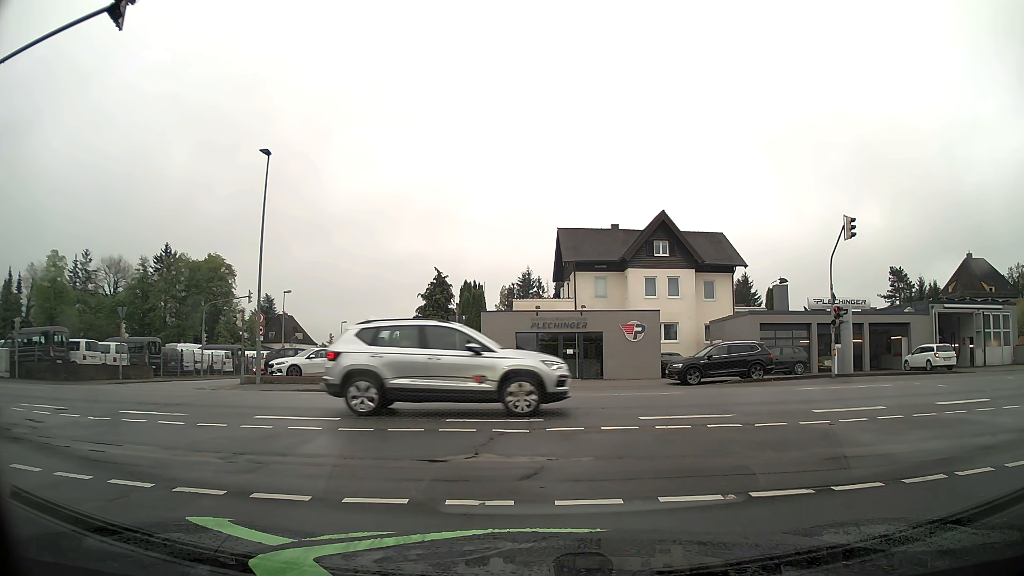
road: residential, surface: asphalt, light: Day
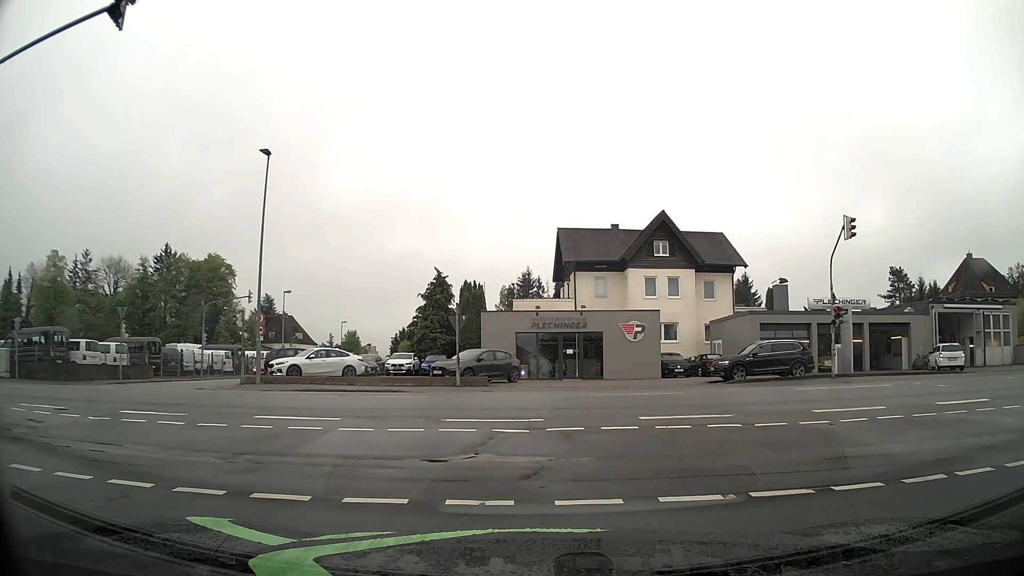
(0.0, 0.0) m; 0°
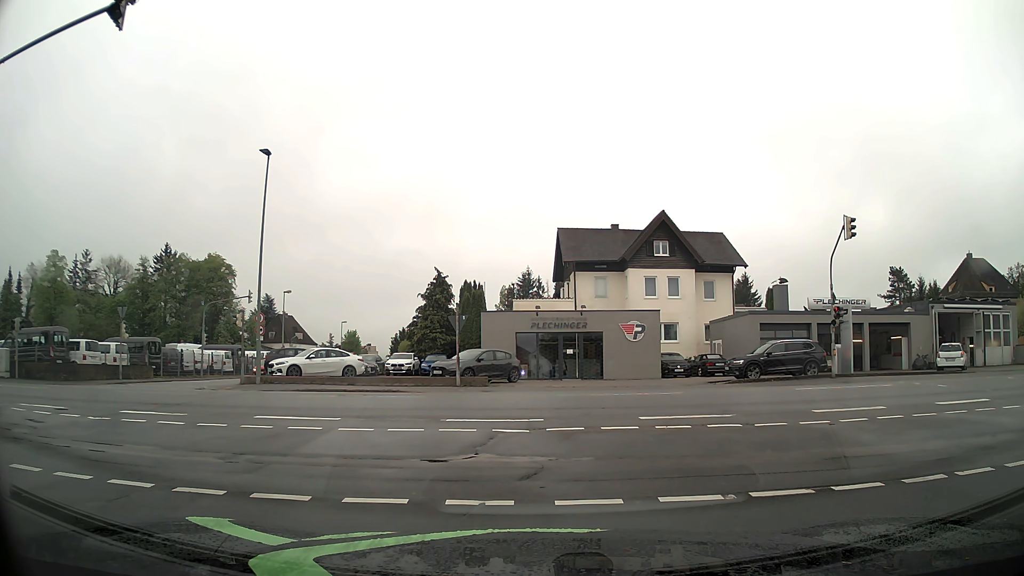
(0.0, 0.0) m; 0°
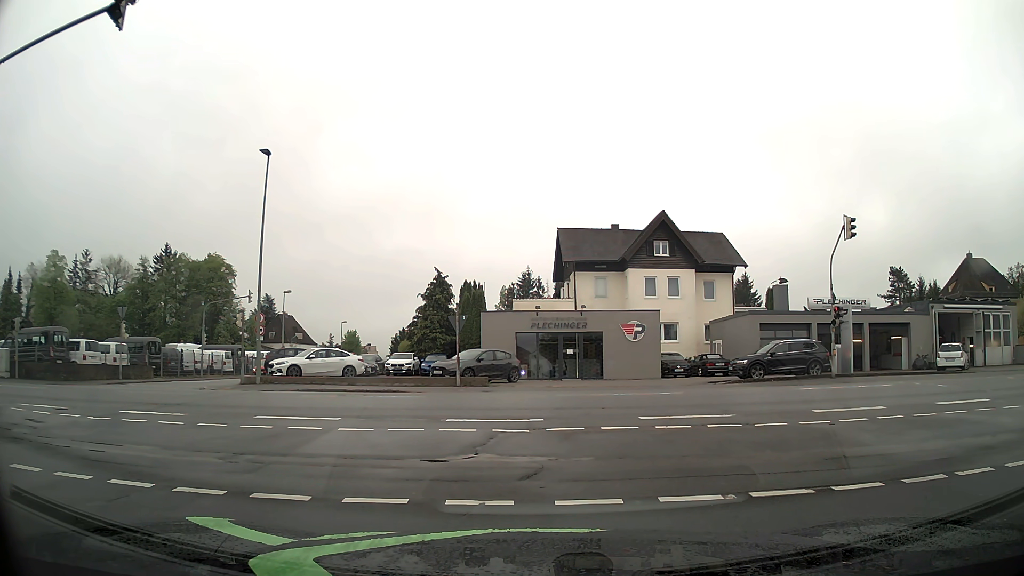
(0.0, 0.0) m; 0°
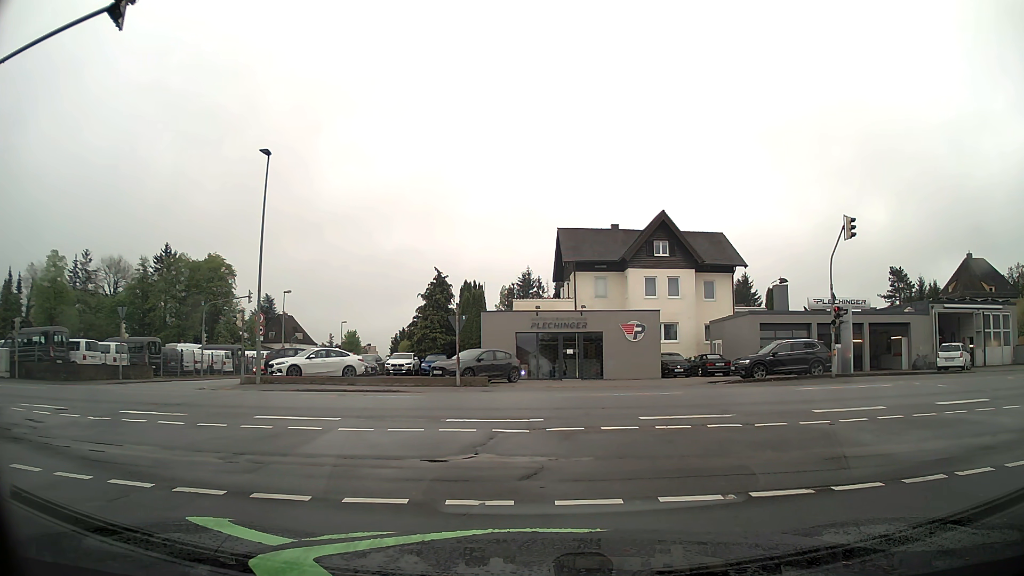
(0.0, 0.0) m; 0°
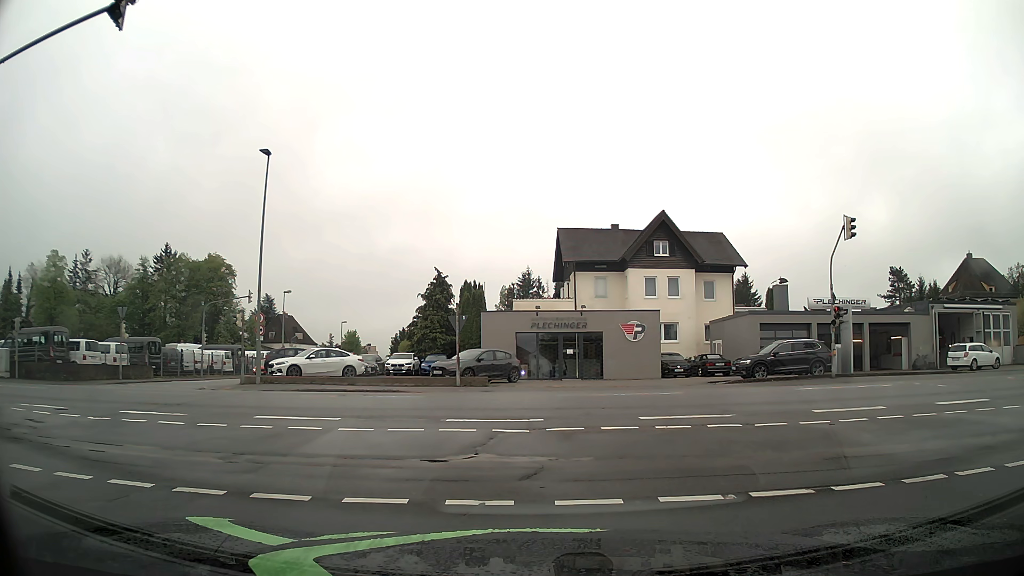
(0.0, 0.0) m; 0°
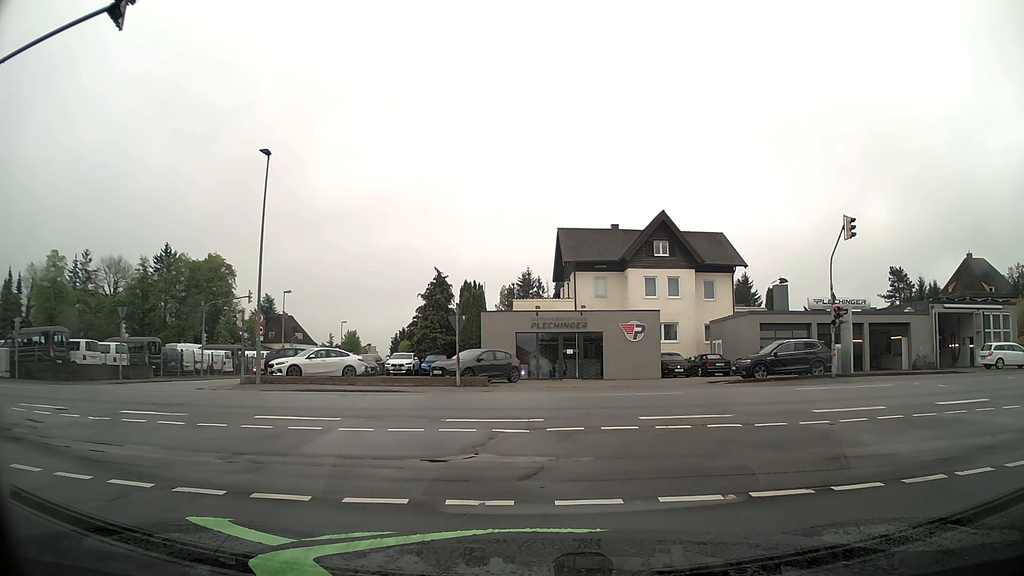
(0.0, 0.0) m; 0°
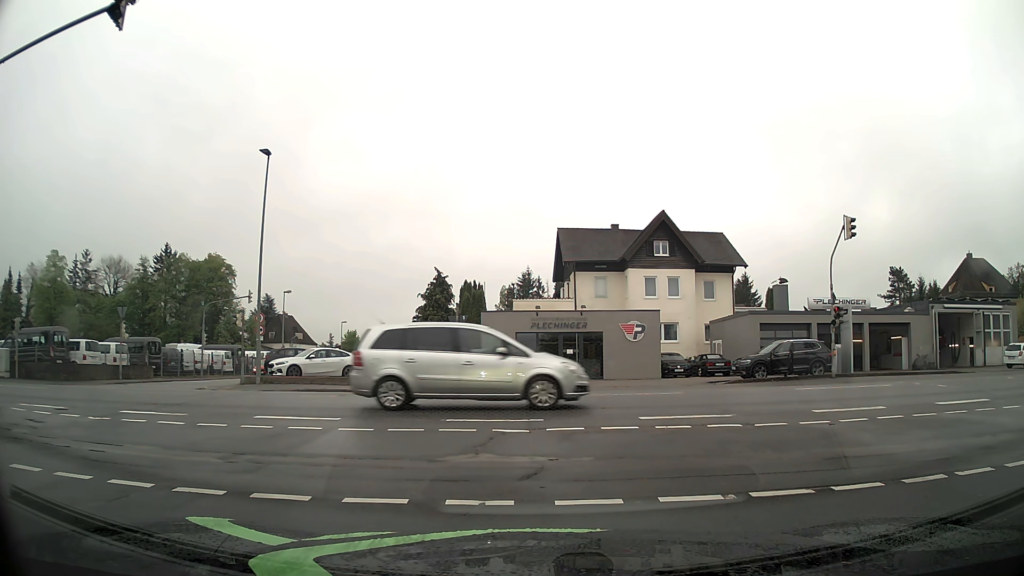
(0.0, 0.0) m; 0°
(-1, +10) (-7, +18) (-16, +22) (-26, +23) (-36, +24) (-46, +24) (-56, +24) (-66, +24) (-76, +24) (-86, +24) m
